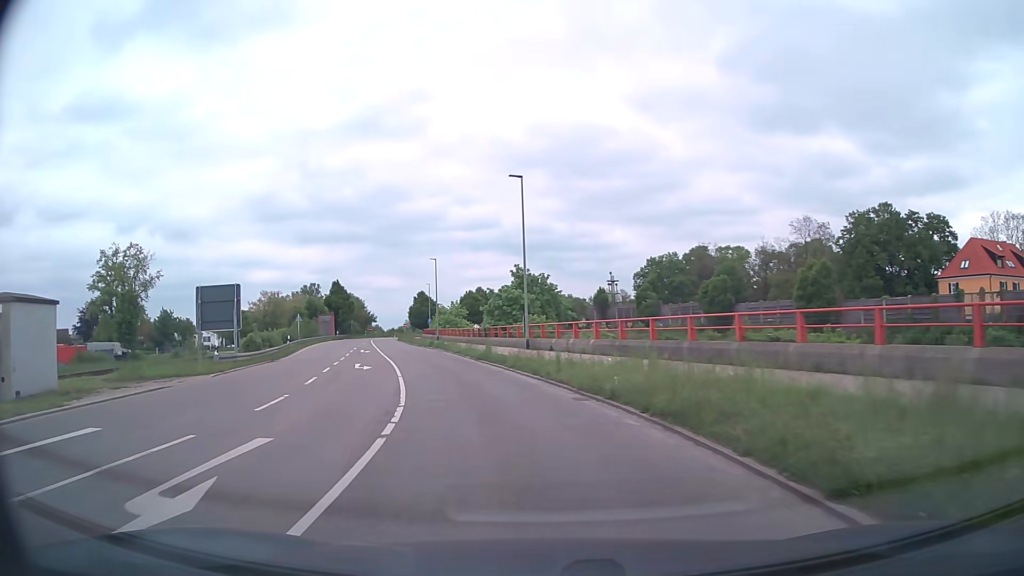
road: secondary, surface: asphalt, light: Day
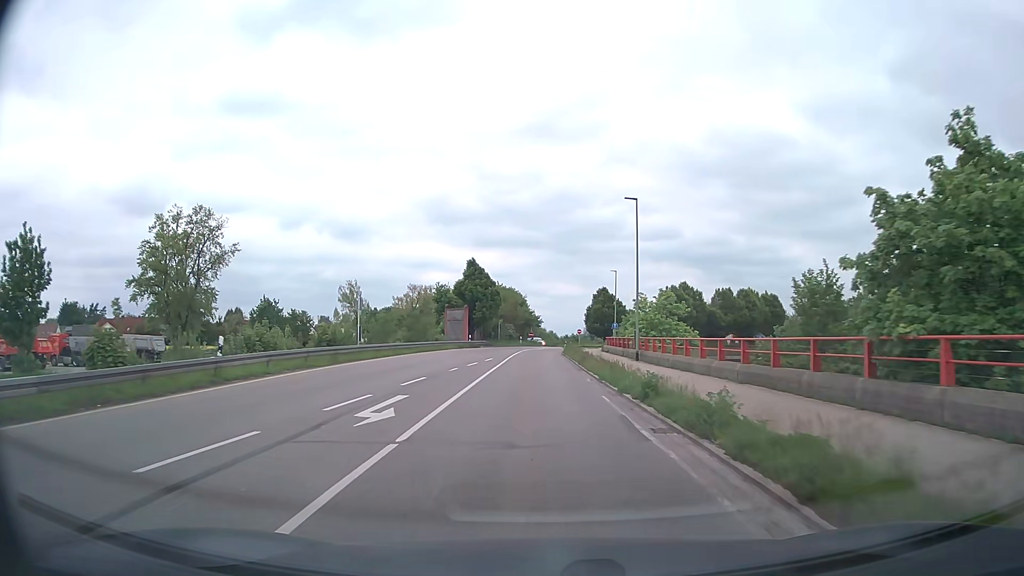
(-6.7, +36.2) m; -16°
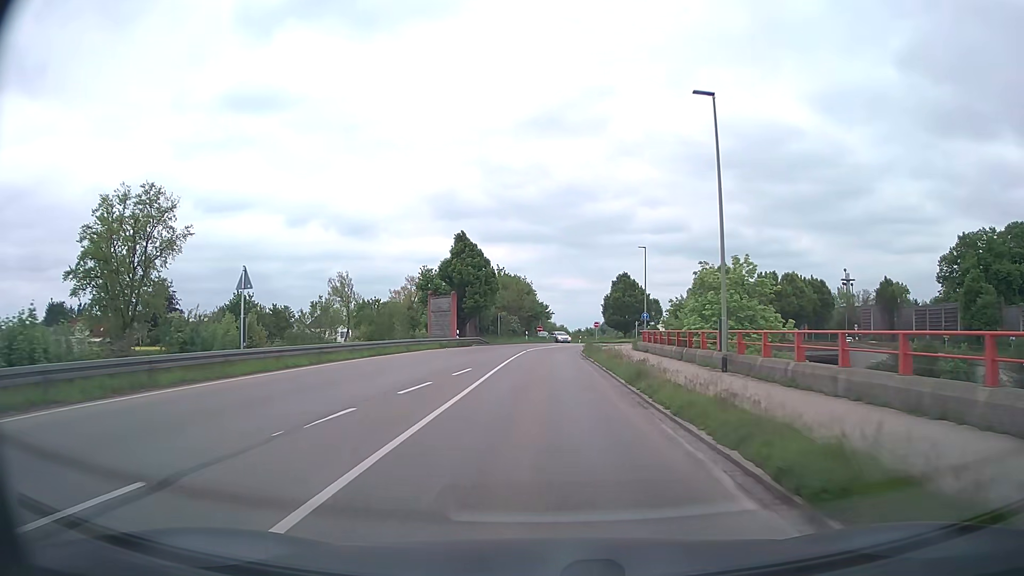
(0.0, +16.0) m; 0°
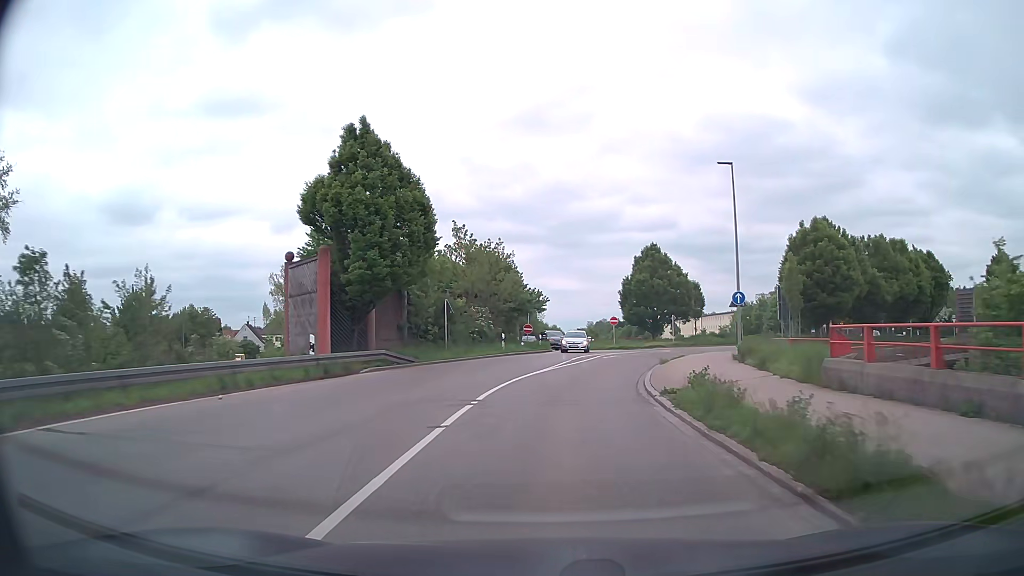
(-0.3, +30.5) m; 0°
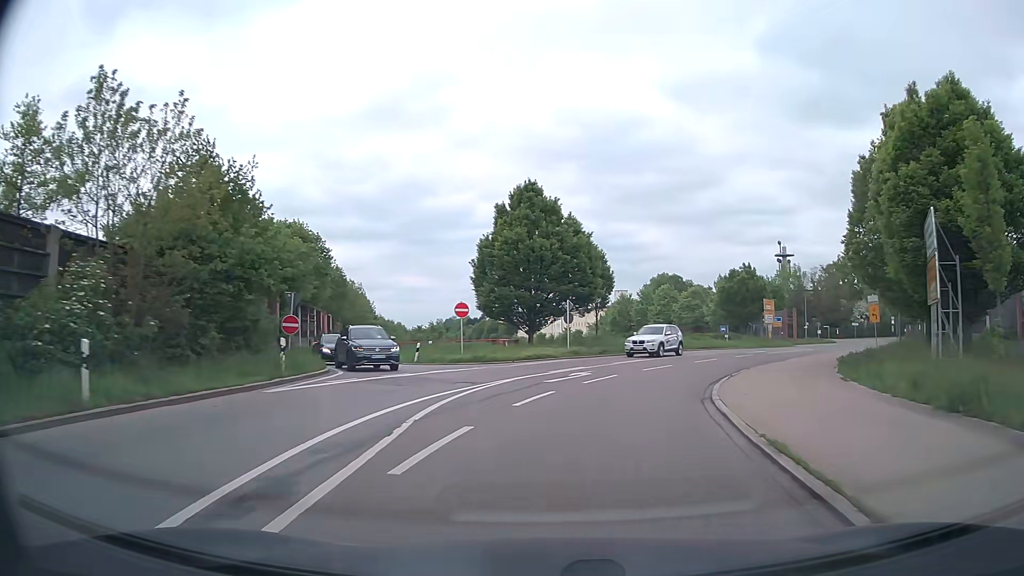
(+2.5, +26.9) m; +12°
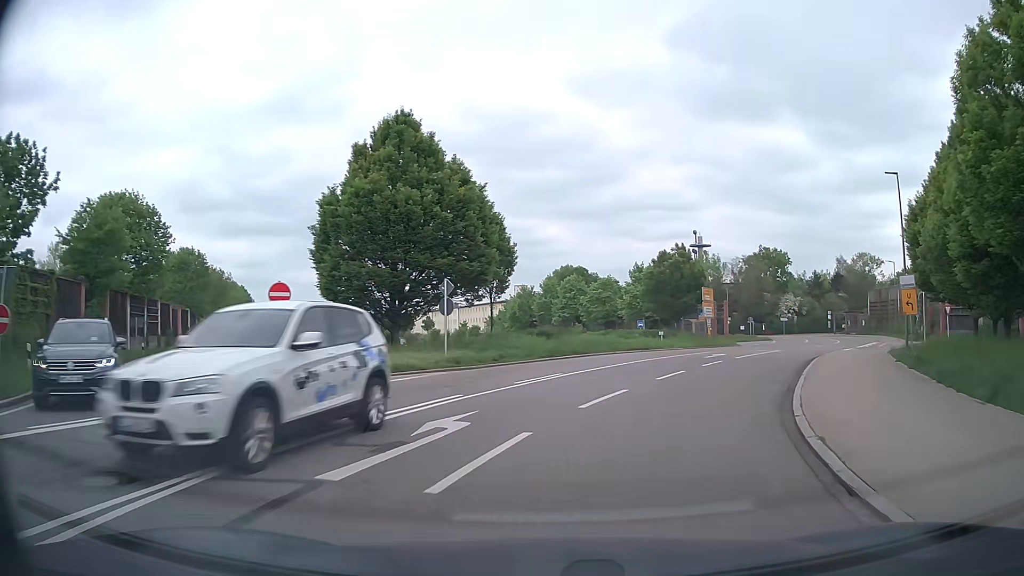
(+0.9, +12.1) m; +9°
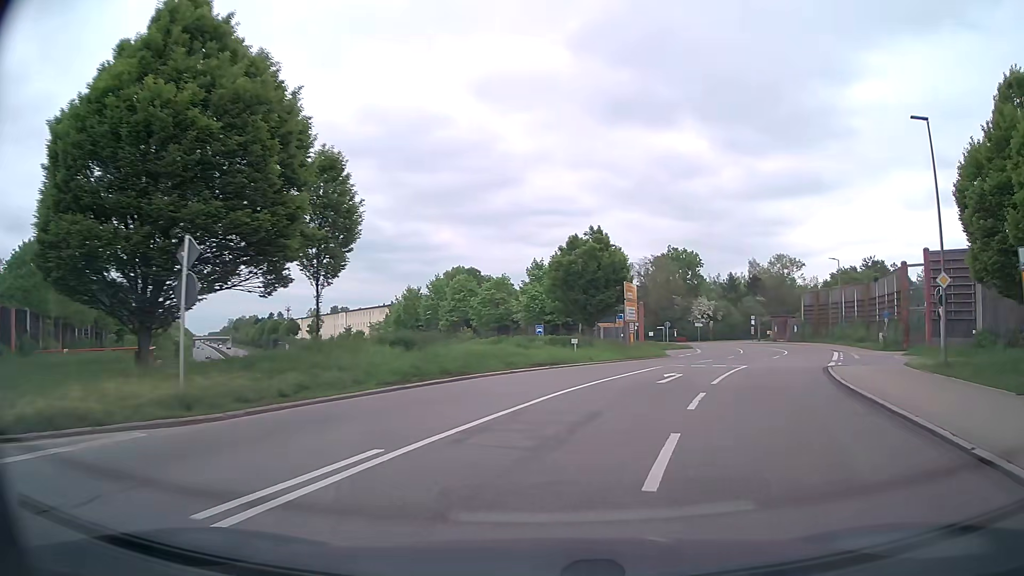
(+0.7, +11.5) m; +8°
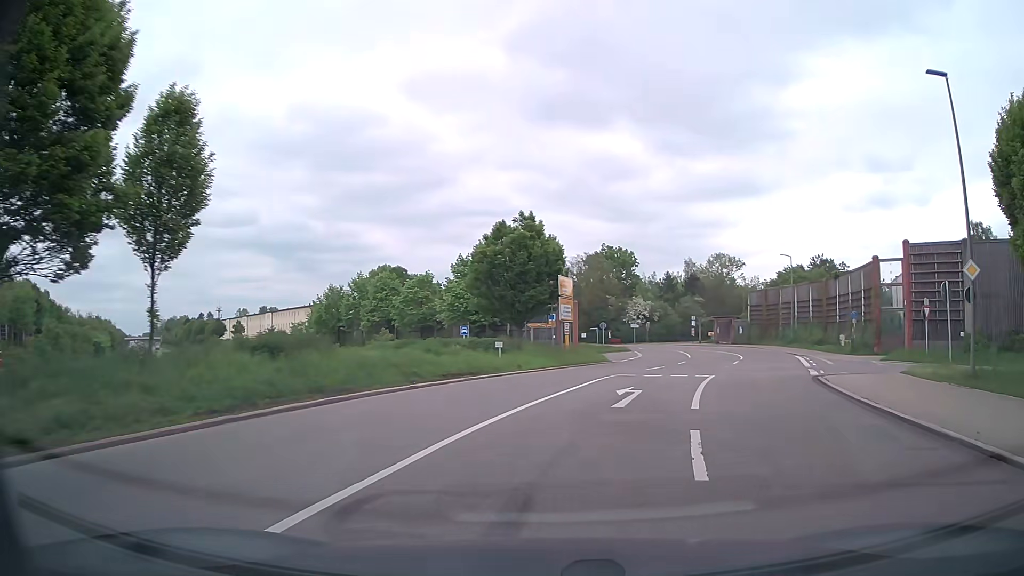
(+0.3, +5.5) m; +6°
(+1, +10) (+3, +20) (+6, +29) (+6, +39) (+2, +48) (-4, +56) (-10, +64) (-16, +73) (-22, +81) (-28, +89) m
